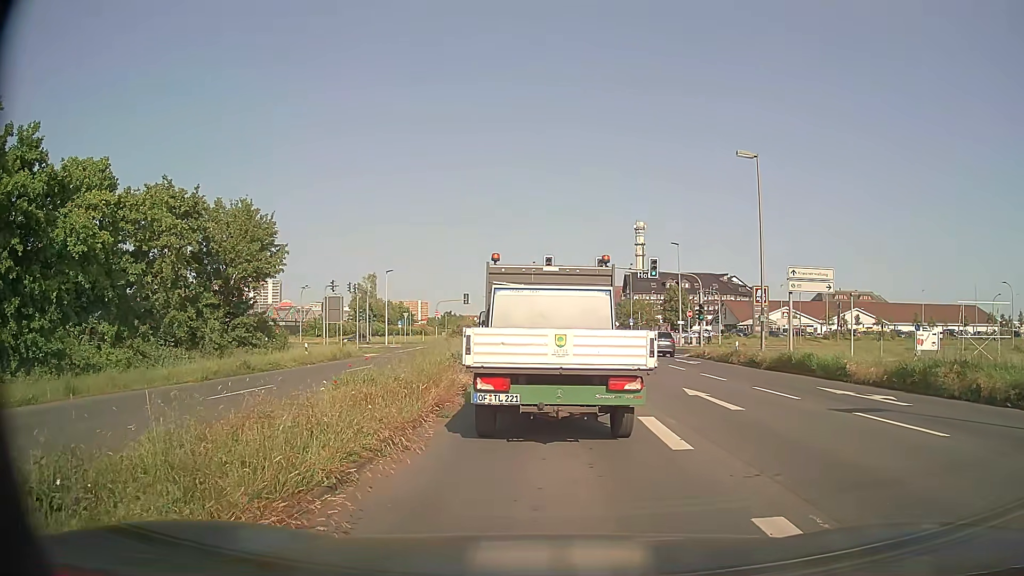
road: primary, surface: asphalt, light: Day
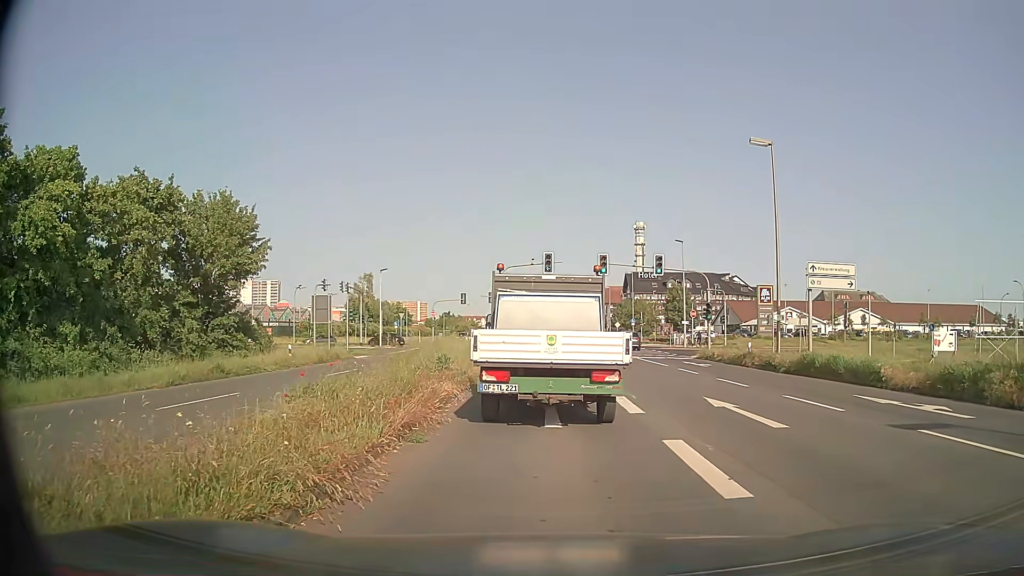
(-0.1, +2.4) m; -2°
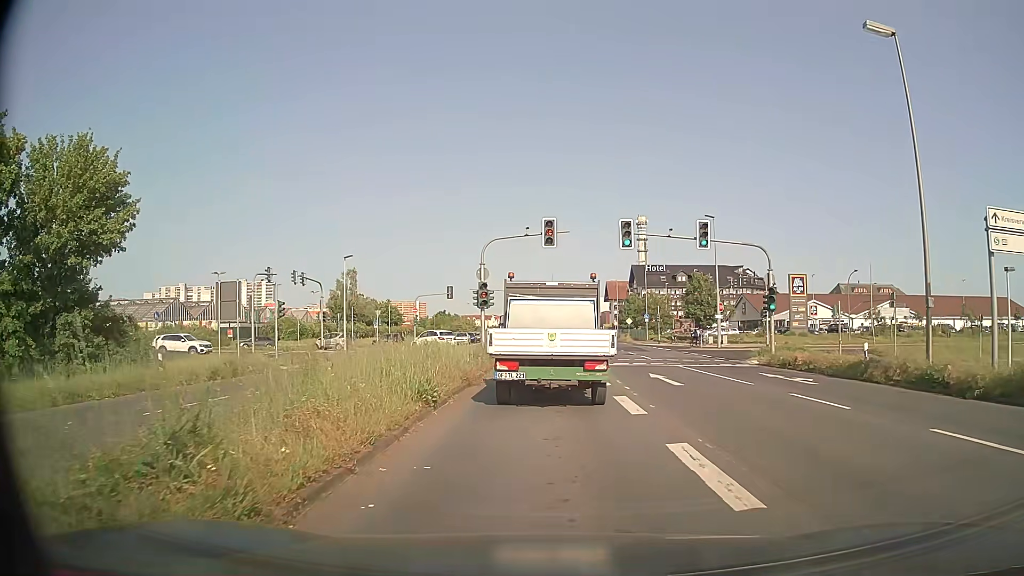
(0.0, +12.9) m; 0°
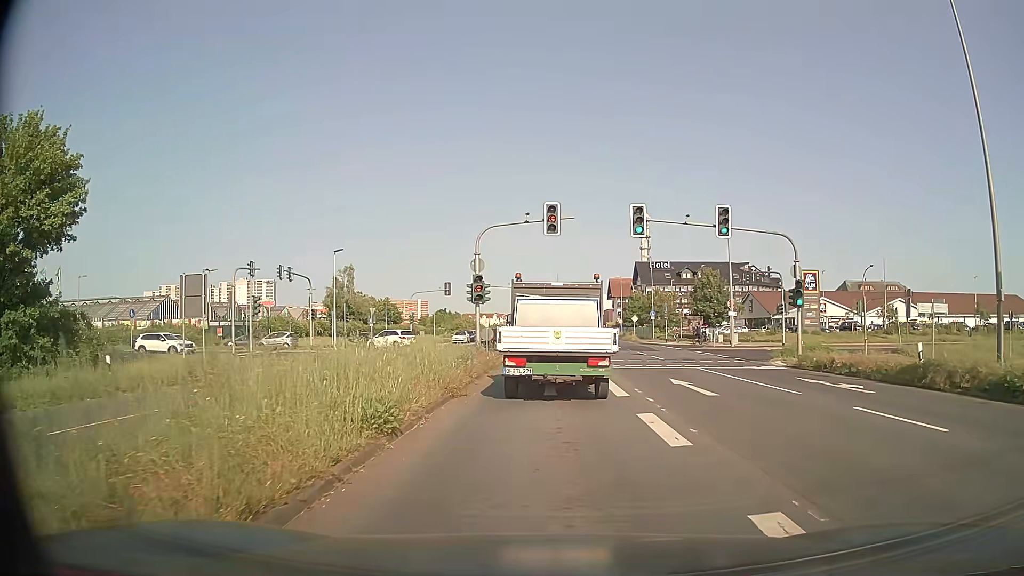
(0.0, +3.2) m; 0°
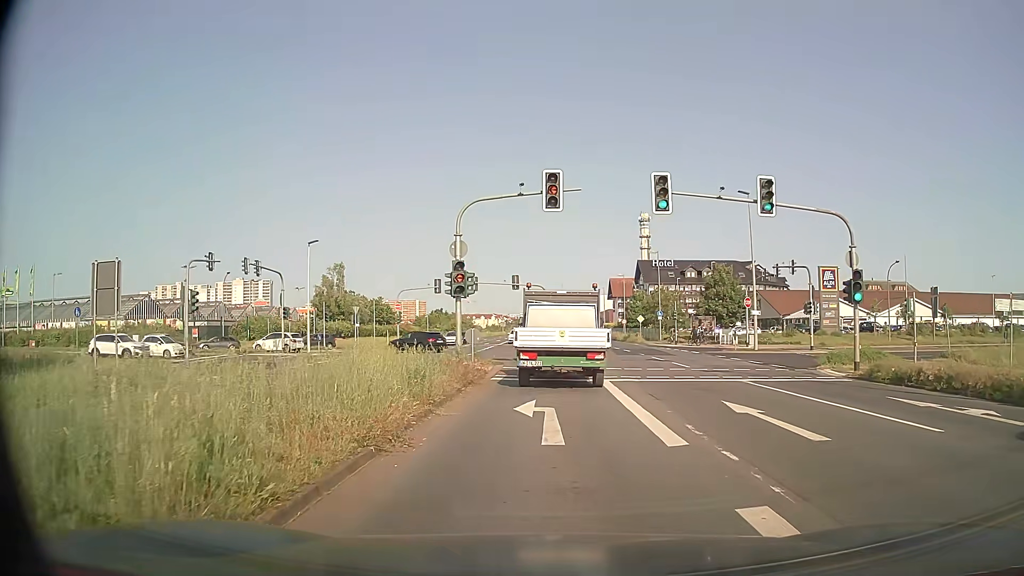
(0.0, +5.6) m; 0°
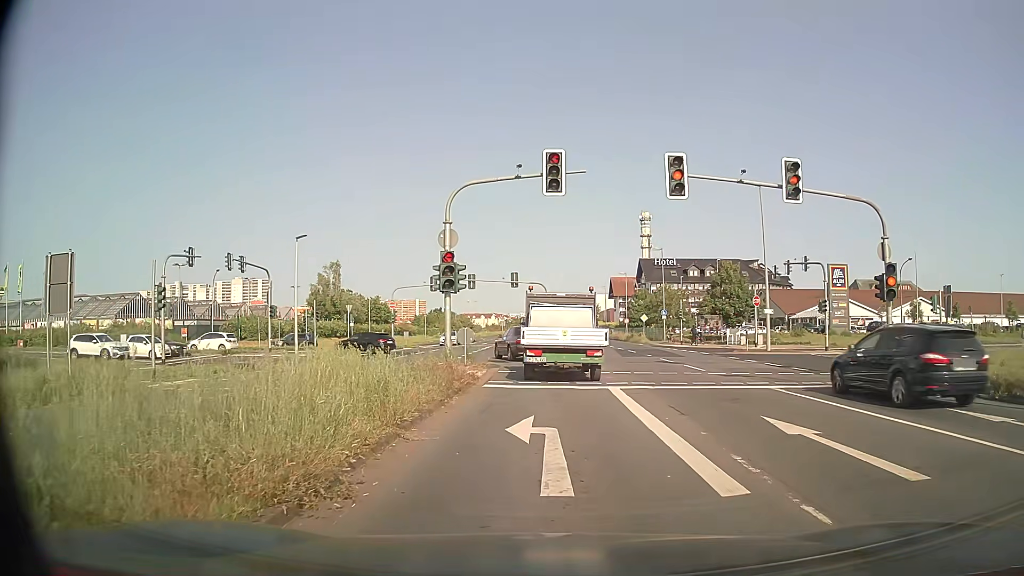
(0.0, +2.4) m; 0°
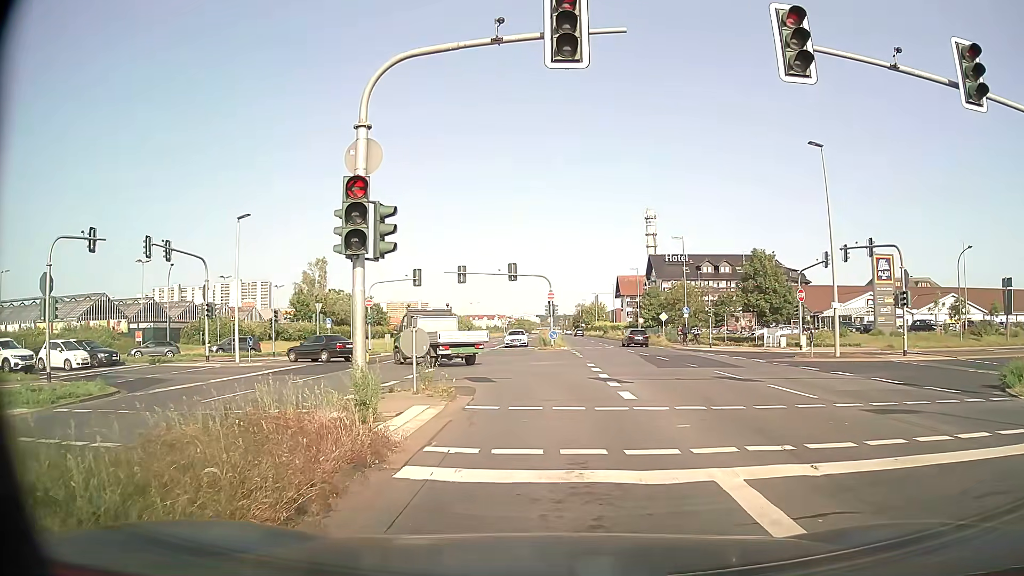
(0.0, +9.4) m; +1°
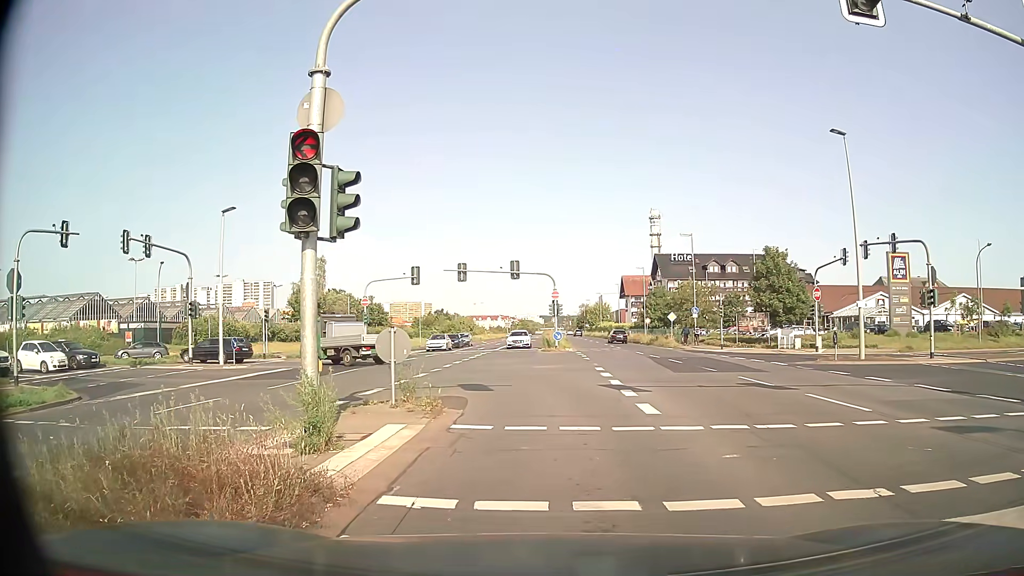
(-0.1, +2.1) m; -2°
(0, +10) (-1, +20) (-6, +29) (-13, +35) (-22, +39) (-32, +39) (-42, +39) (-52, +38) (-62, +37) (-72, +36) m
